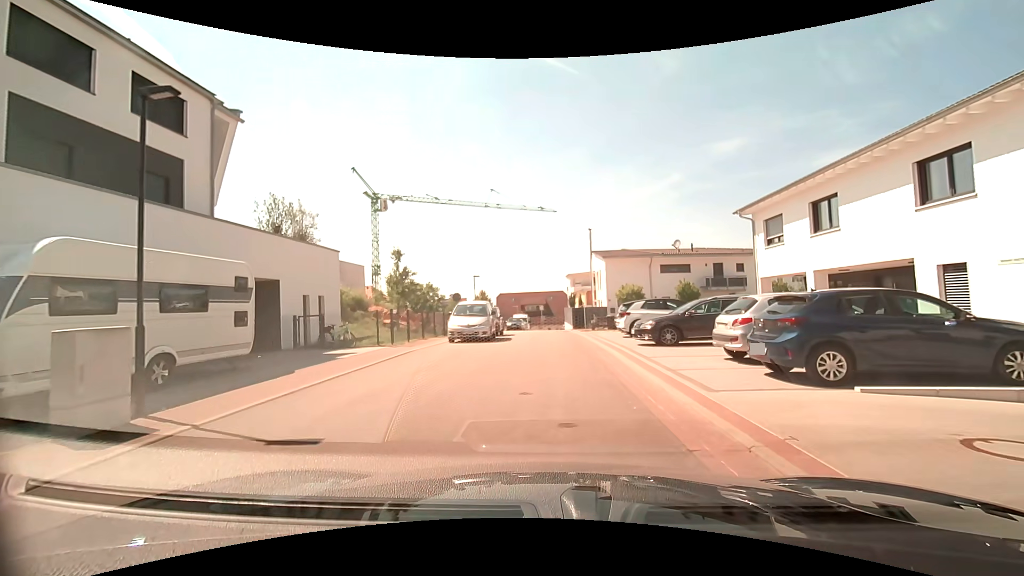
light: Day
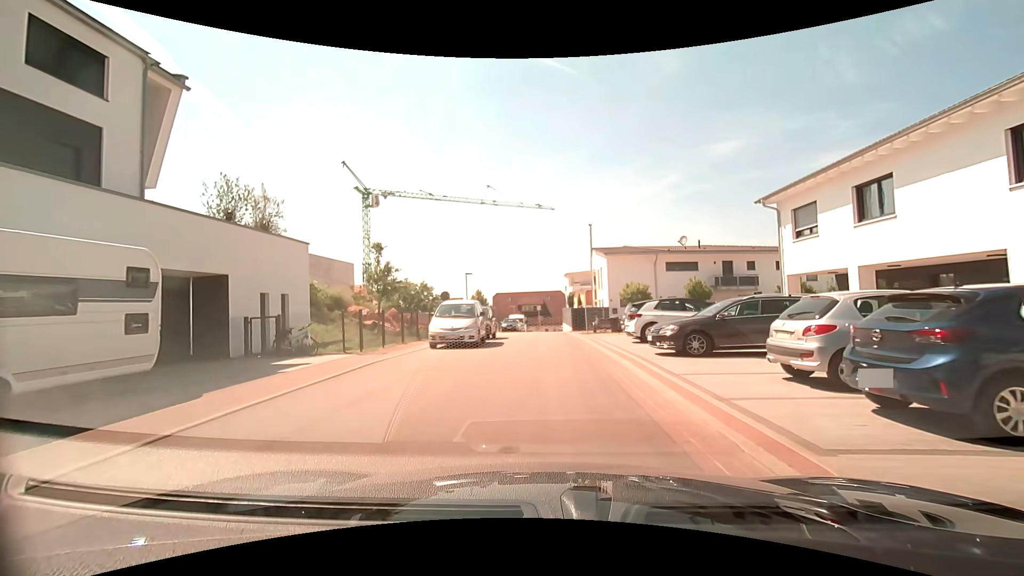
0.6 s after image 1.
(0.0, +3.0) m; +1°
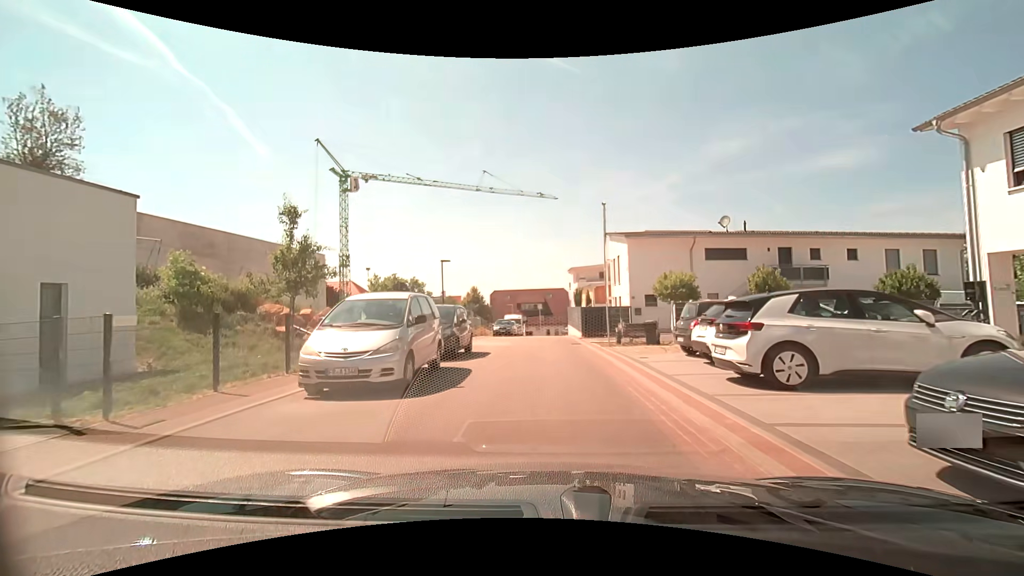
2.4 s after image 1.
(0.0, +9.5) m; 0°
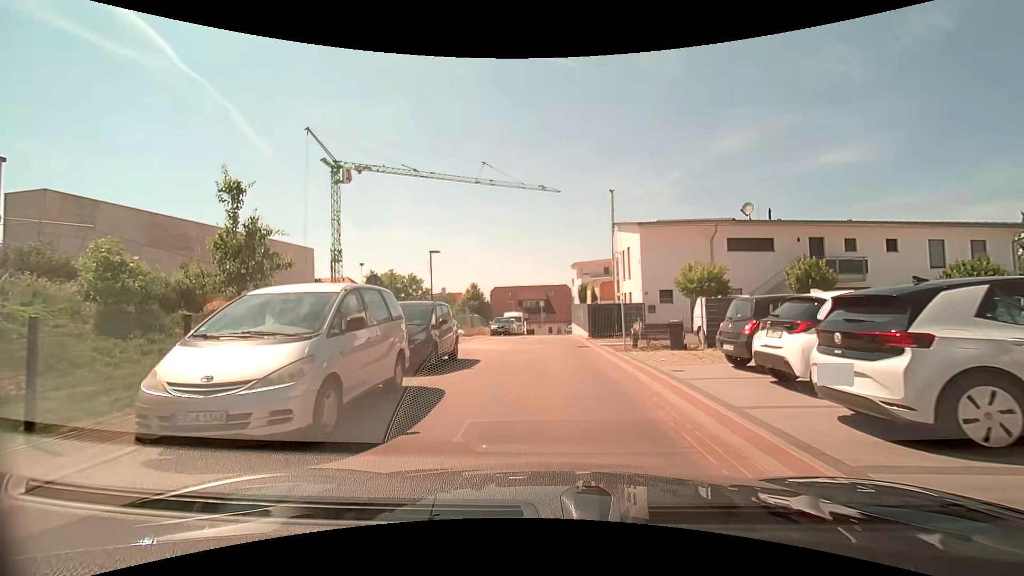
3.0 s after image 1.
(0.0, +3.3) m; -1°
(0, +10) (0, +20) (0, +30) (0, +40) (0, +50) (0, +60) (-1, +70) (-1, +80) (+3, +89) (+12, +92) m
